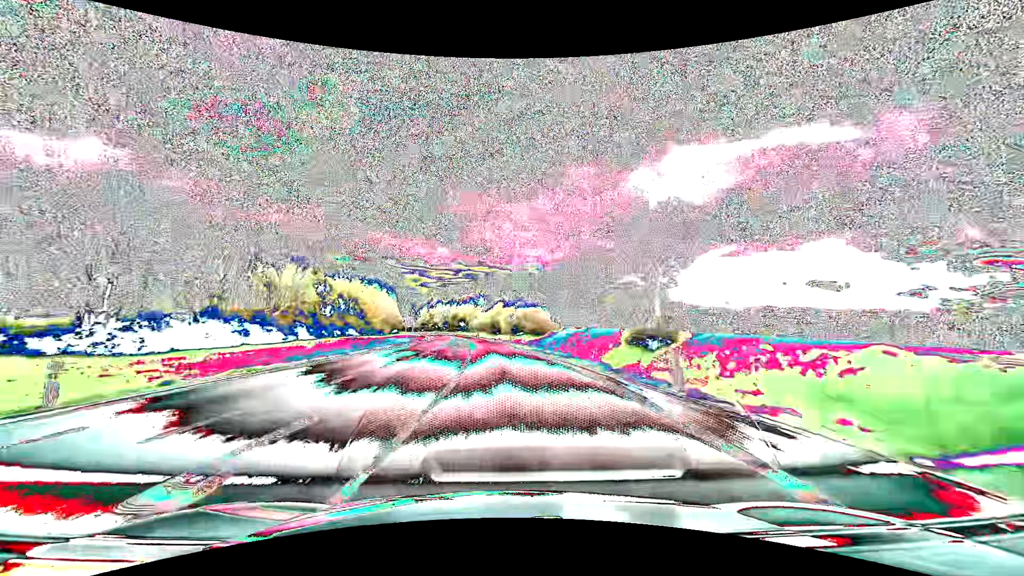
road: primary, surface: asphalt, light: Day
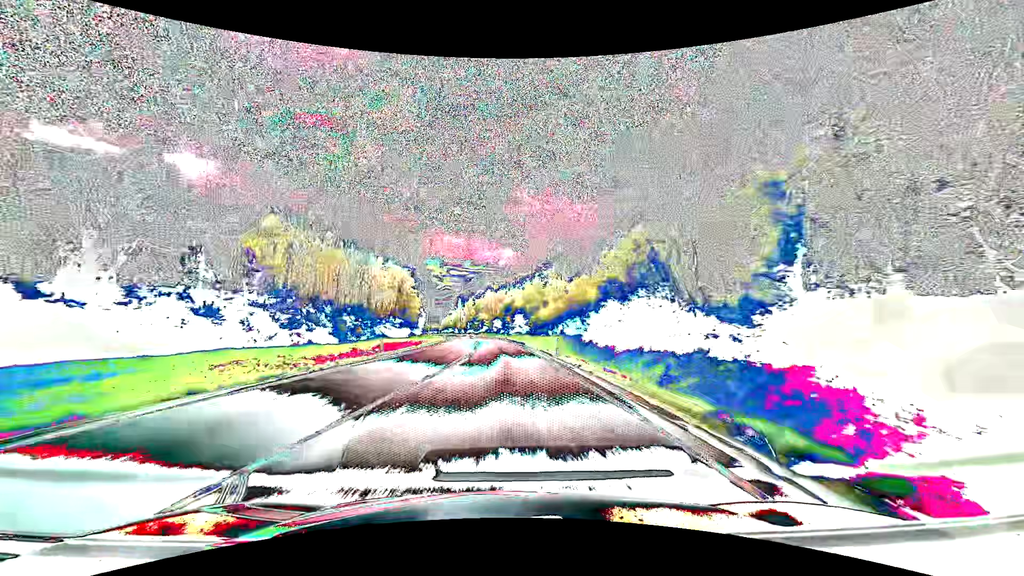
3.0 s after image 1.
(-5.6, +78.8) m; -8°
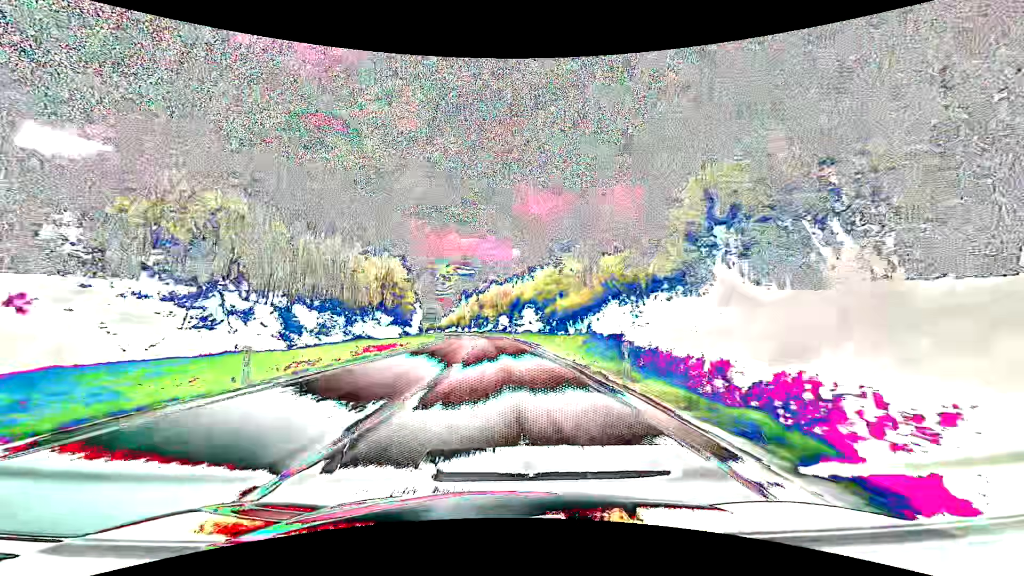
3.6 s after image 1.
(-0.1, +15.8) m; -1°
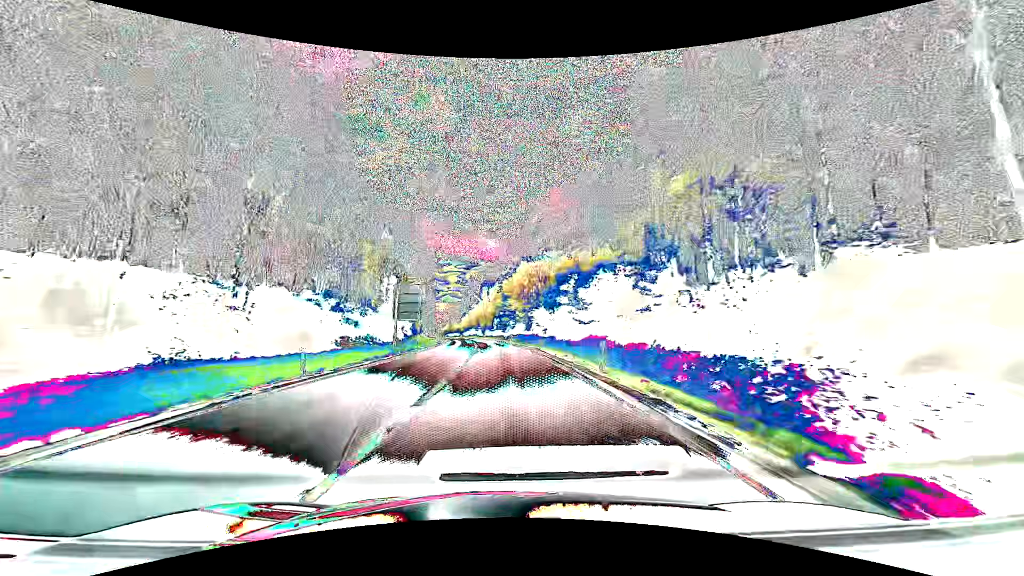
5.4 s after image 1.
(-1.5, +47.5) m; -4°
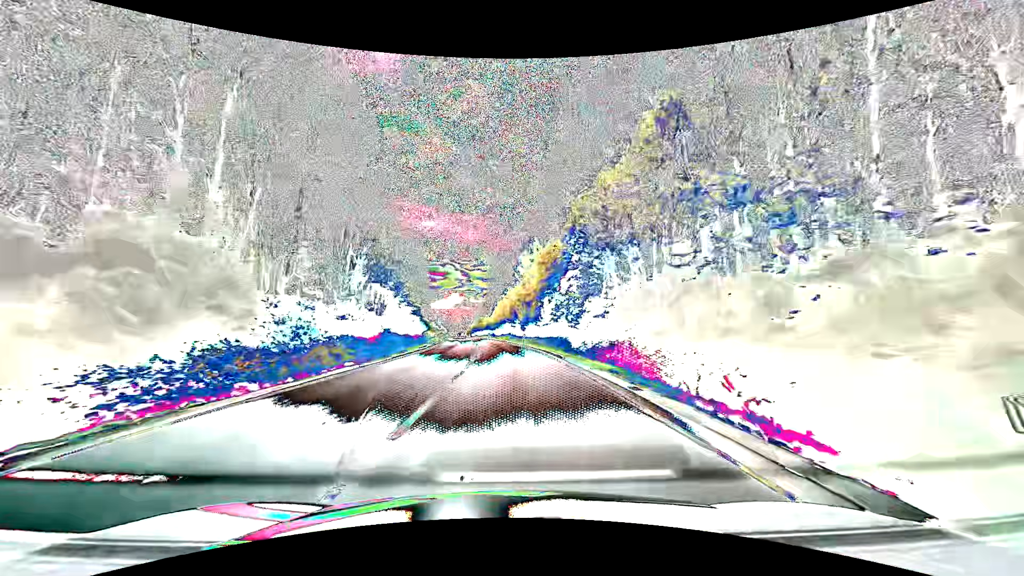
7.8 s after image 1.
(-2.3, +63.3) m; -4°
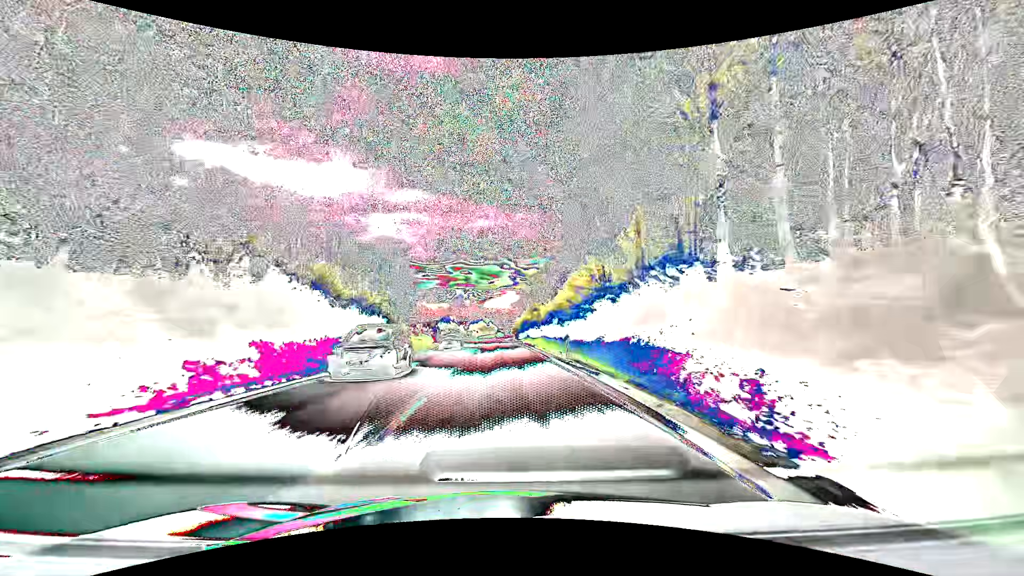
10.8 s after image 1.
(-4.2, +79.2) m; -7°
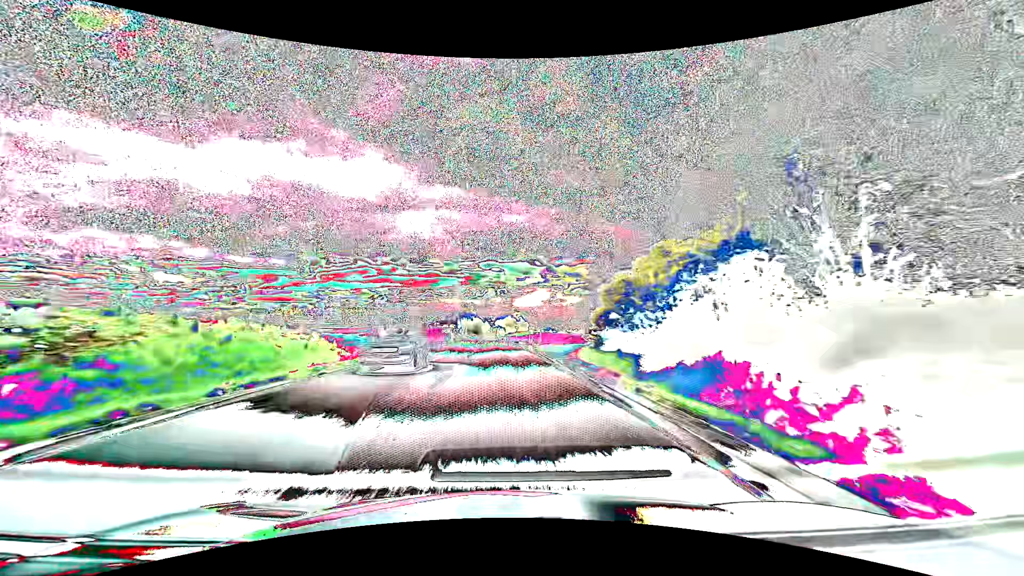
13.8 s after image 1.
(-2.5, +79.4) m; -3°
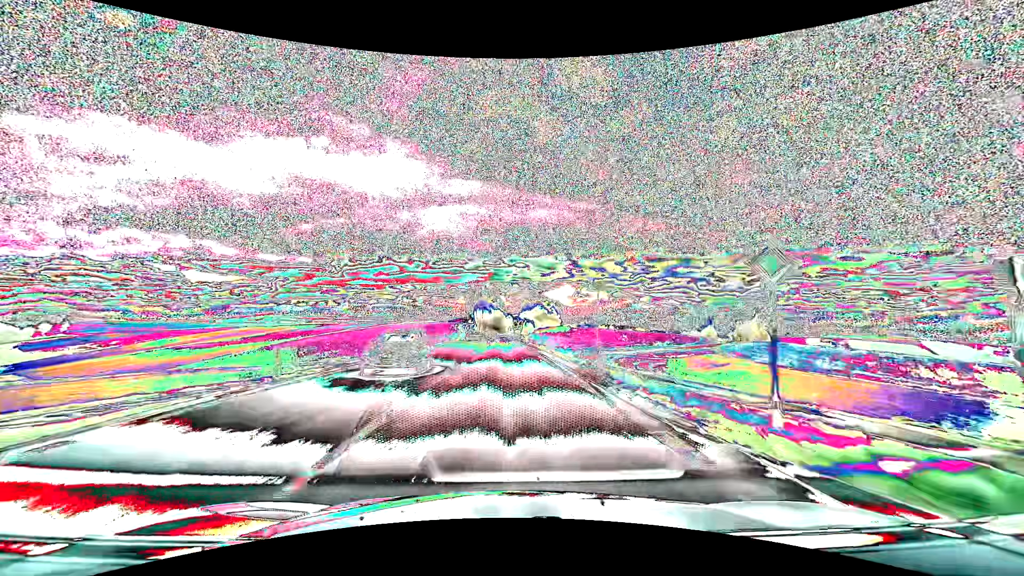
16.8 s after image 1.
(-2.3, +79.3) m; -3°
(0, +10) (0, +20) (0, +30) (0, +40) (0, +50) (-1, +60) (-1, +70) (-1, +80) (-1, +90) (-1, +100) m
